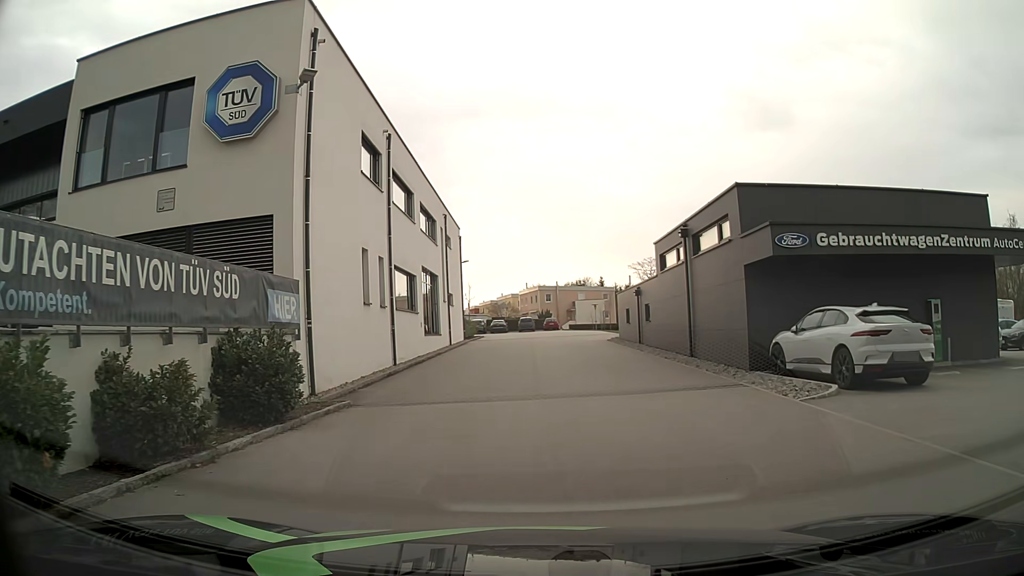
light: Day
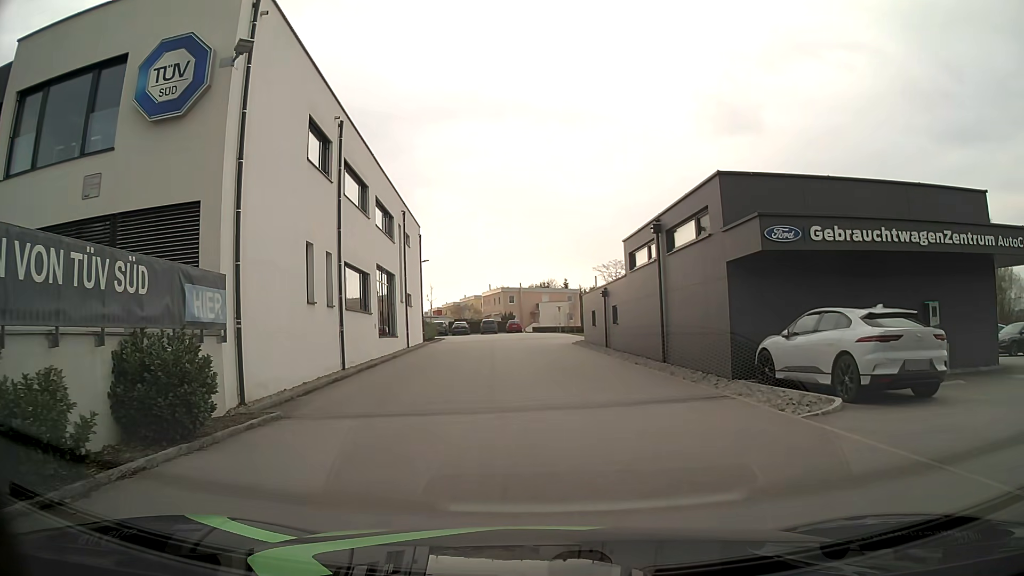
(+0.1, +1.7) m; +2°
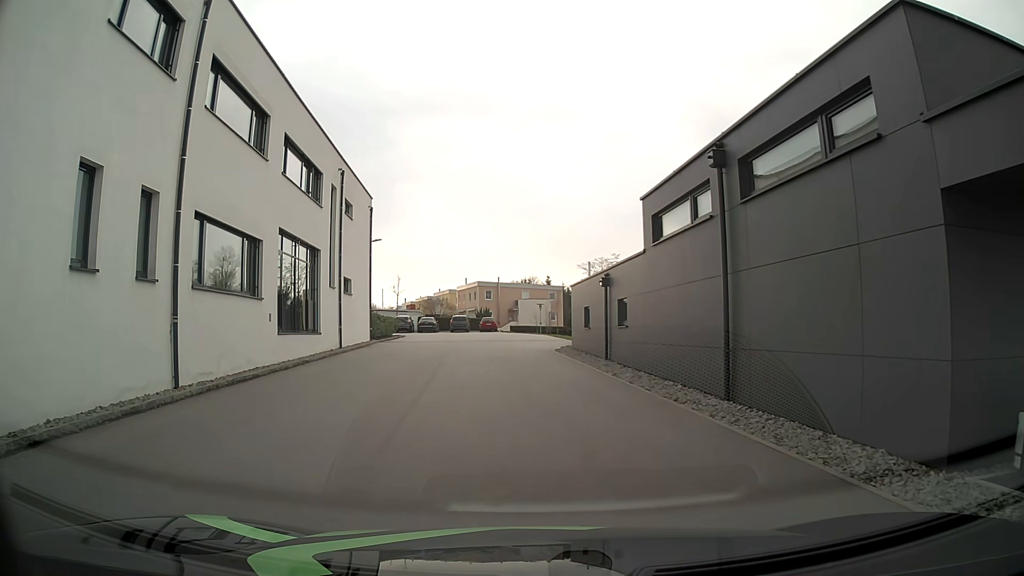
(+0.5, +9.0) m; +3°
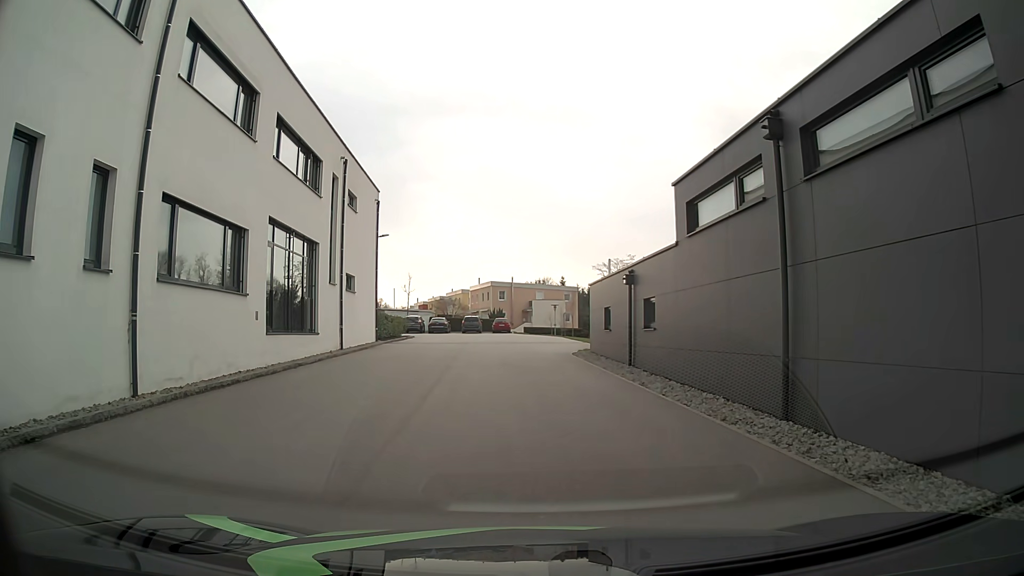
(0.0, +2.0) m; -1°
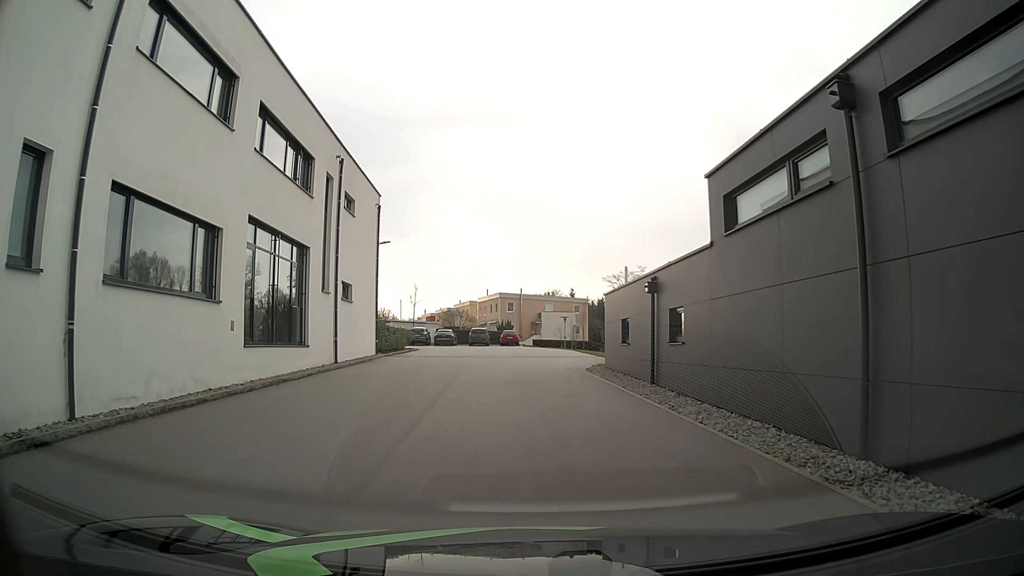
(0.0, +2.0) m; 0°
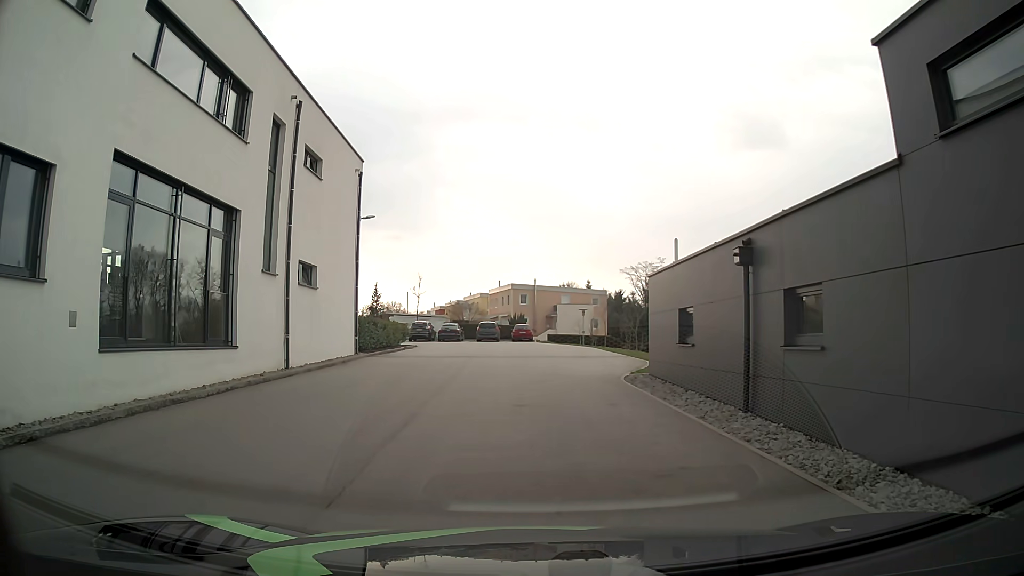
(-0.1, +6.3) m; -2°
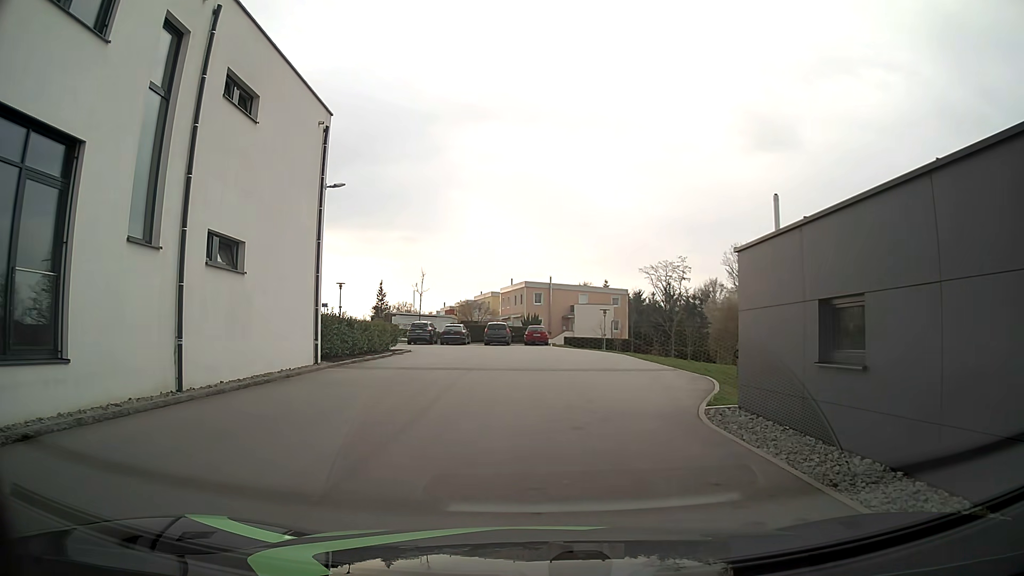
(-0.1, +6.7) m; 0°
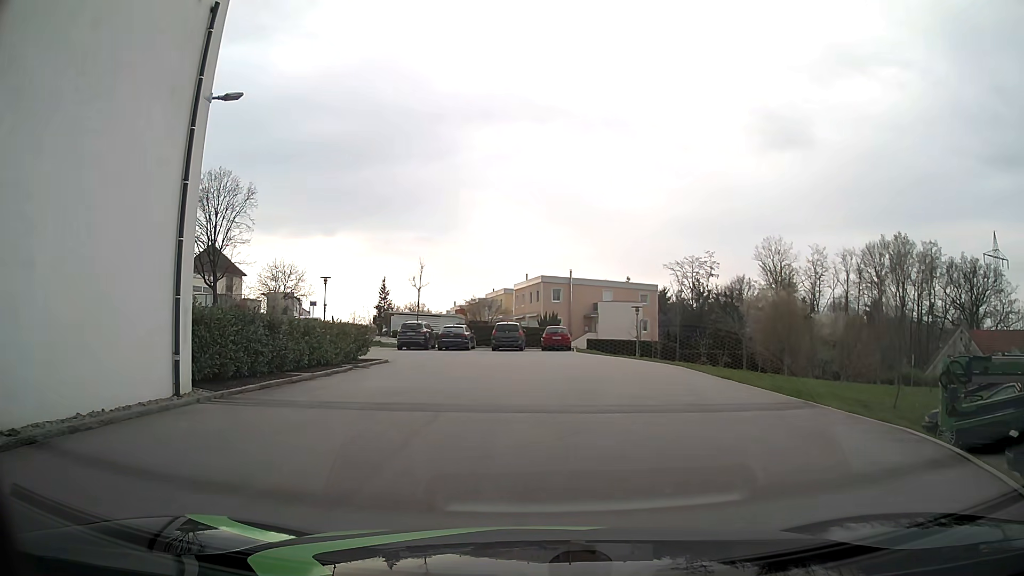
(-0.3, +9.2) m; -2°
